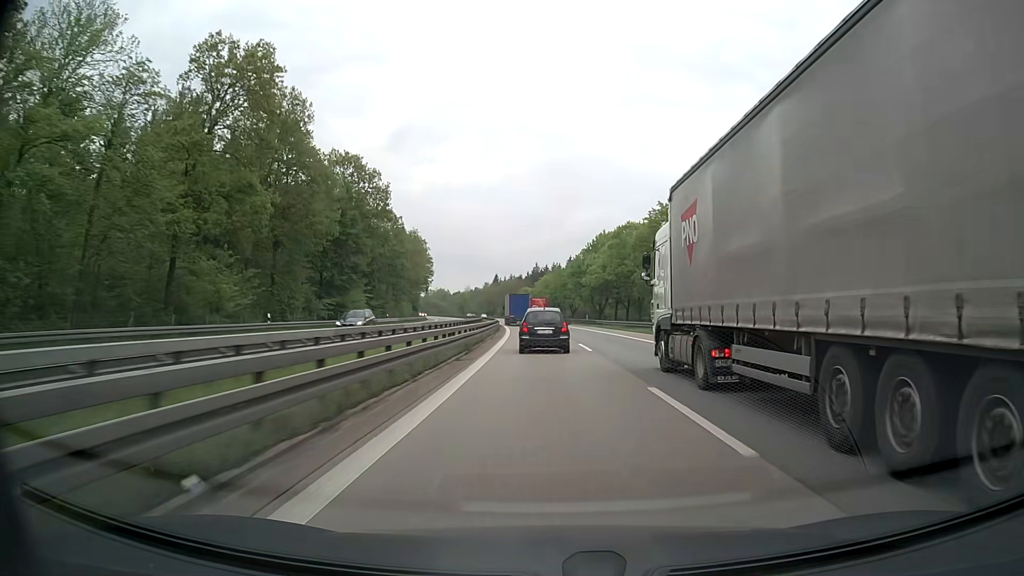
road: motorway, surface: asphalt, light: Day
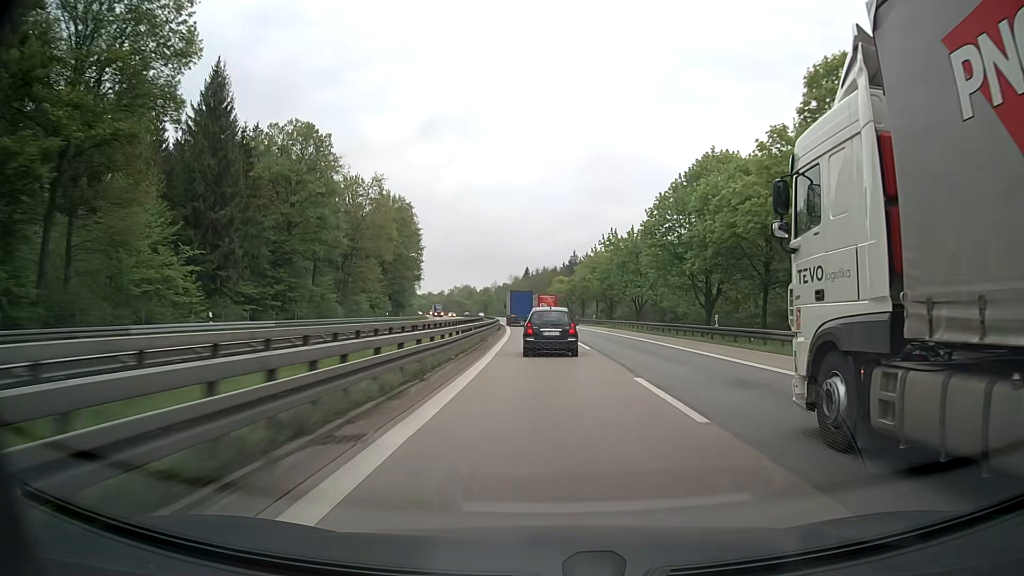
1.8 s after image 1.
(-1.4, +53.3) m; -3°
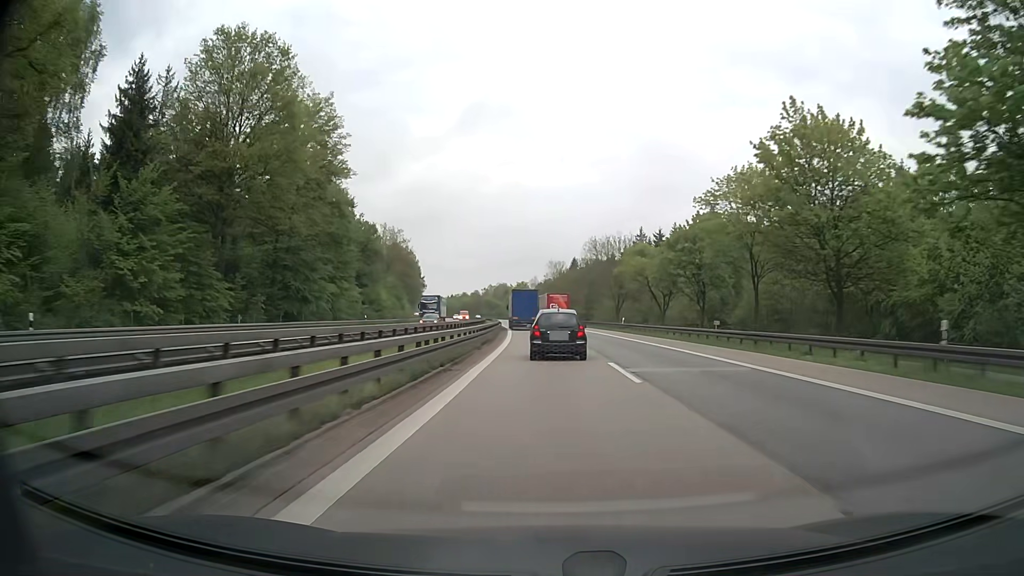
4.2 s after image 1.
(-2.0, +67.9) m; -4°
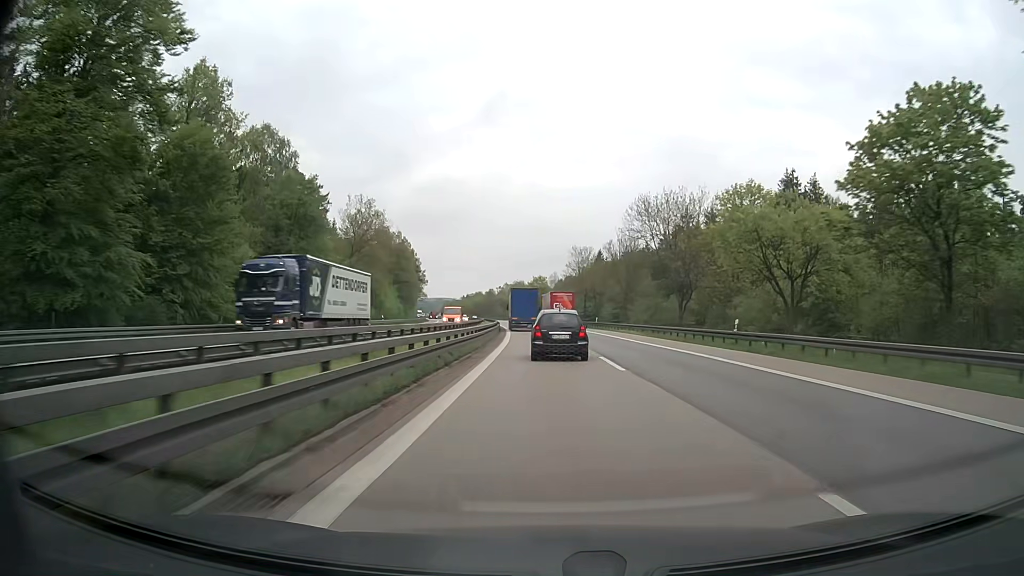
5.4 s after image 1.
(-0.5, +33.2) m; -2°
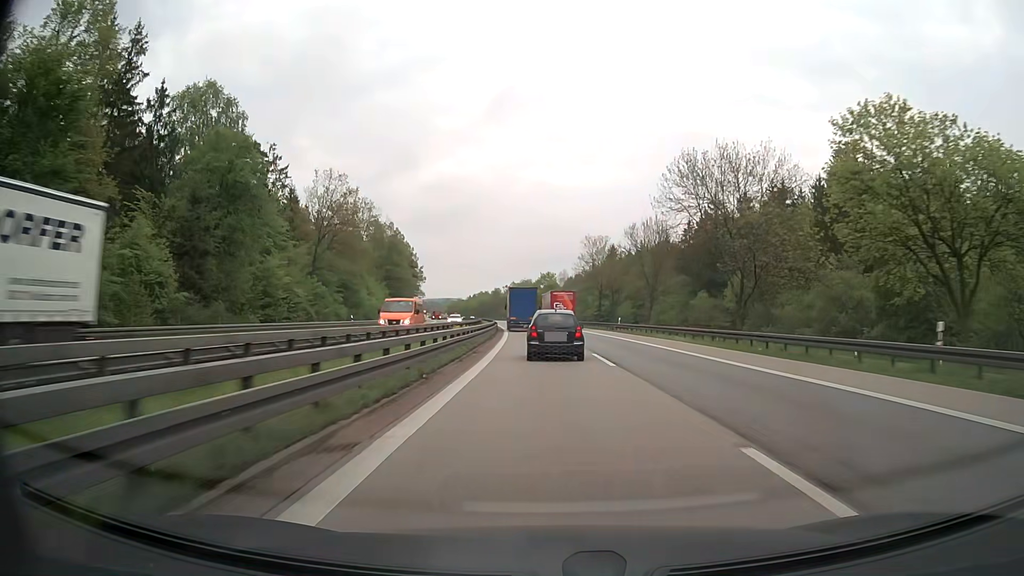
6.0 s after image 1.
(-0.1, +16.5) m; -1°
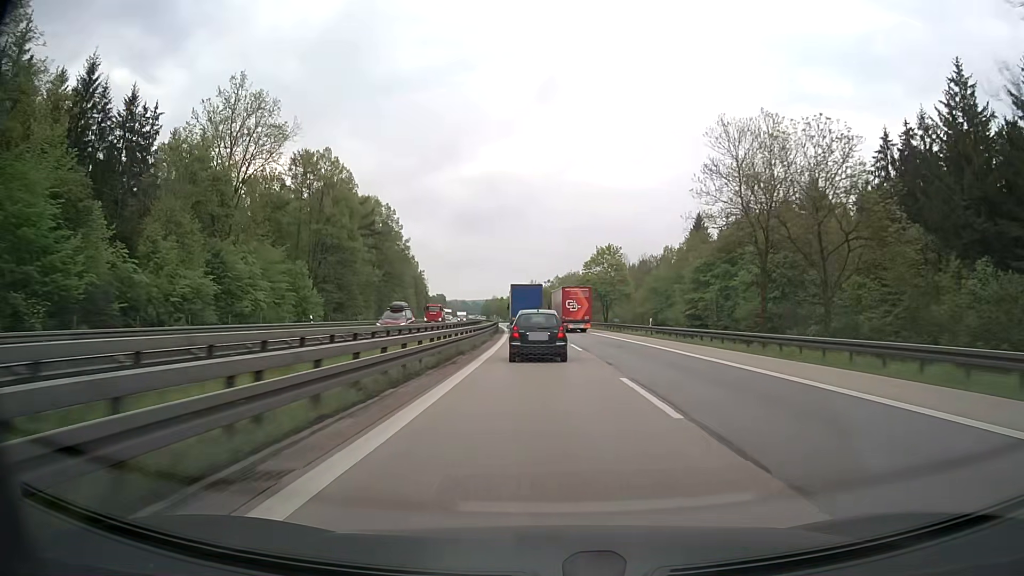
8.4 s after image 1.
(-2.0, +65.5) m; -4°
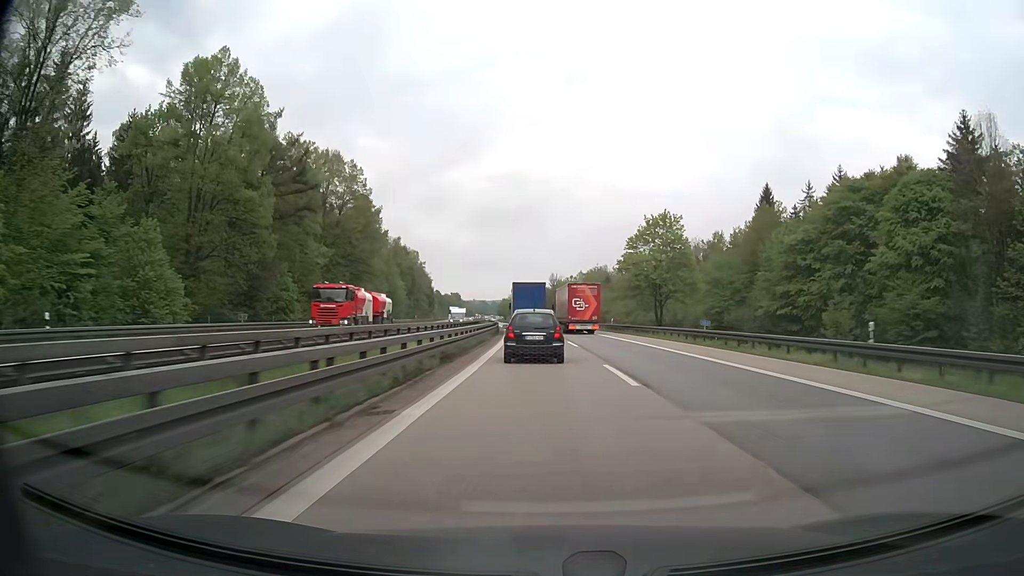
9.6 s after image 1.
(-0.5, +32.4) m; -2°
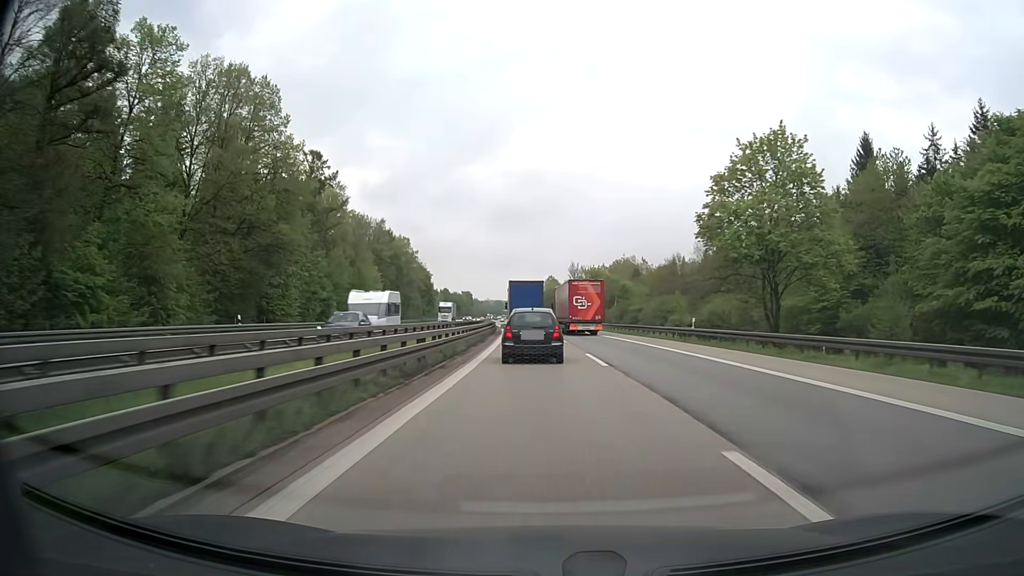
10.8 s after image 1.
(-0.4, +31.7) m; -1°
(0, +10) (0, +20) (0, +30) (-1, +40) (-1, +50) (-2, +60) (-2, +70) (-3, +80) (-4, +90) (-5, +100) m
